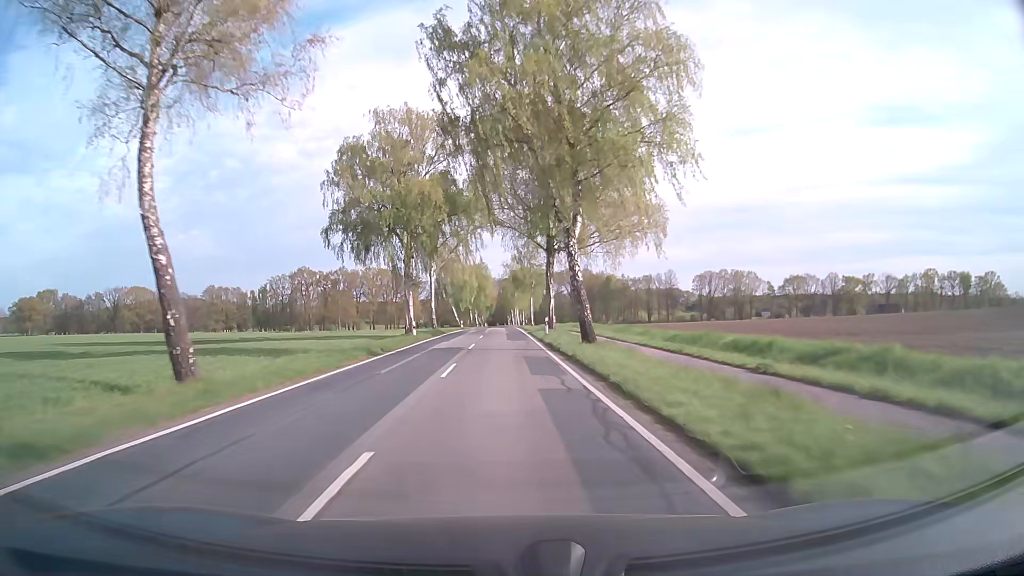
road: secondary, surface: asphalt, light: Day
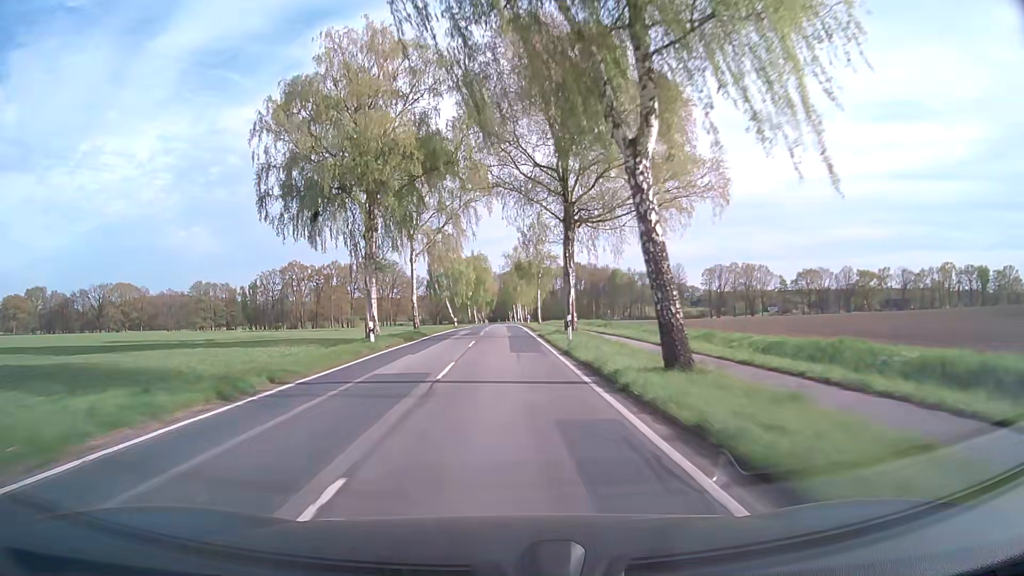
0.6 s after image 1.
(0.0, +12.8) m; 0°
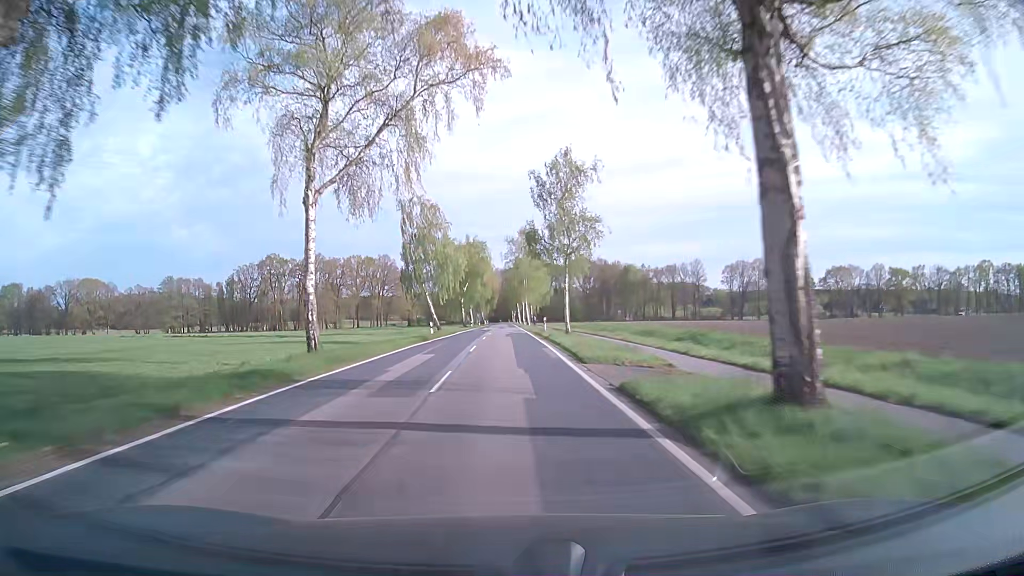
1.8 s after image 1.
(-0.1, +25.5) m; 0°
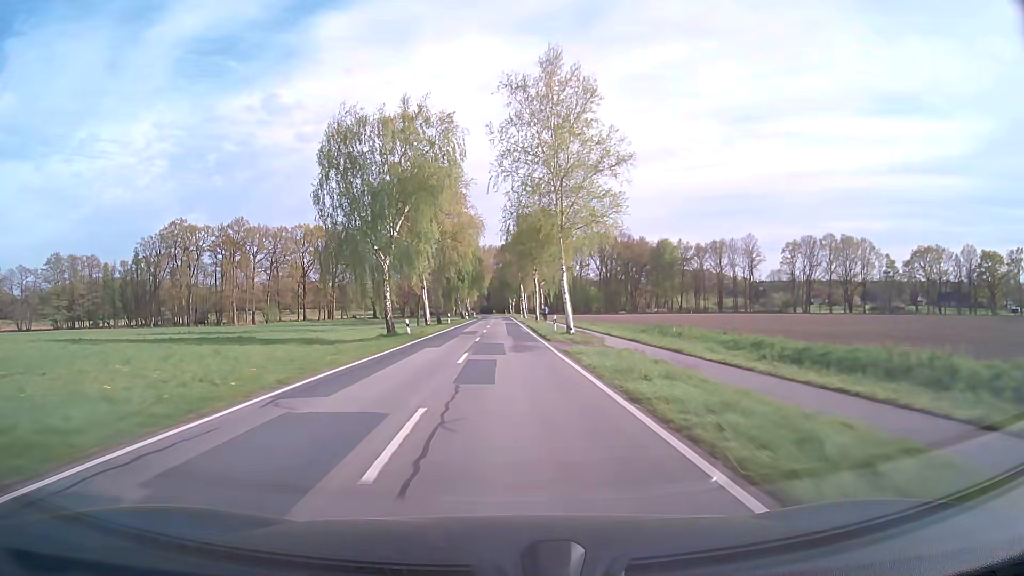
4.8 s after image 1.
(+0.1, +64.3) m; 0°
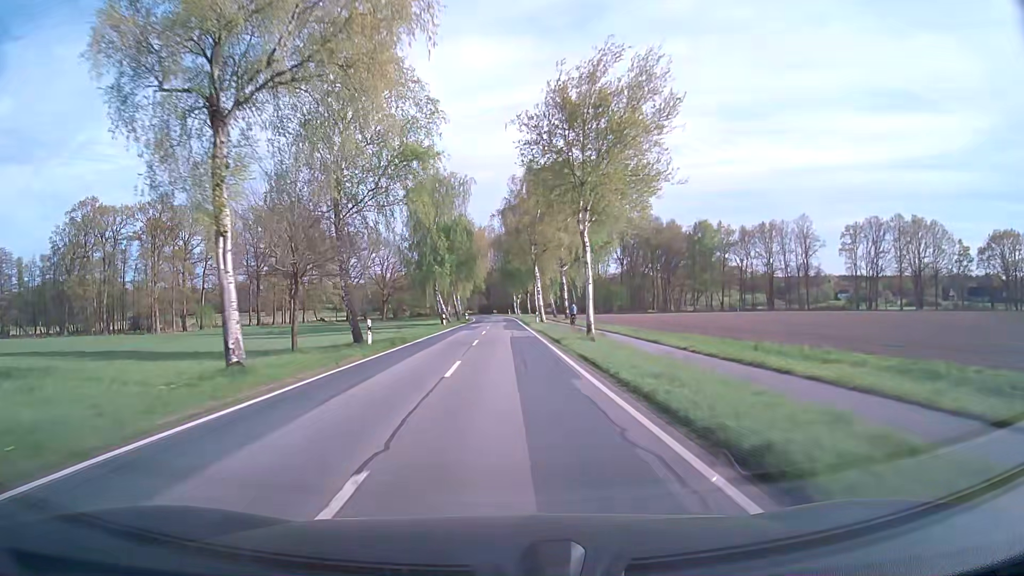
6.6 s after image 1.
(+0.1, +38.8) m; 0°
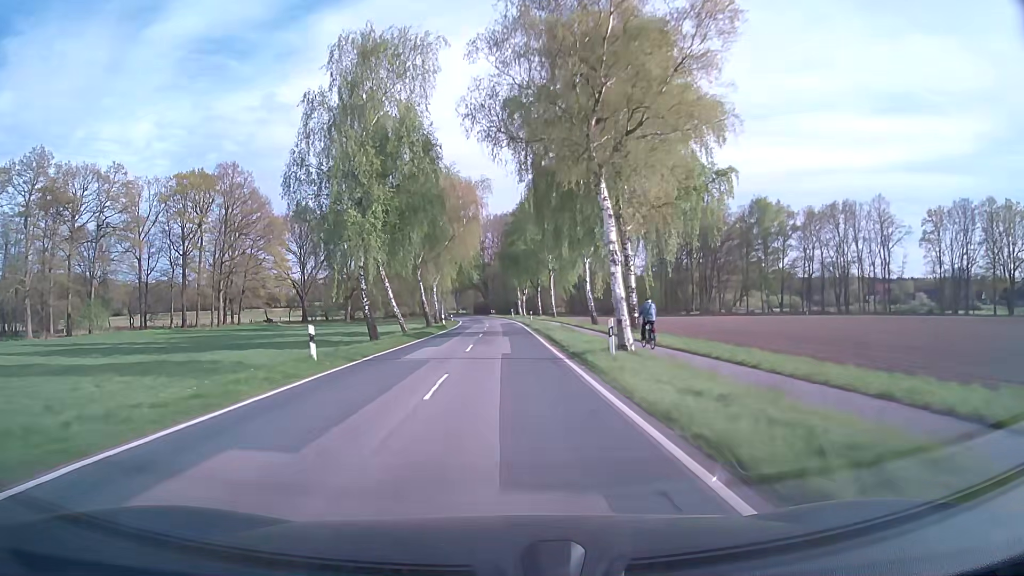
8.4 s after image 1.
(-0.3, +38.3) m; -1°
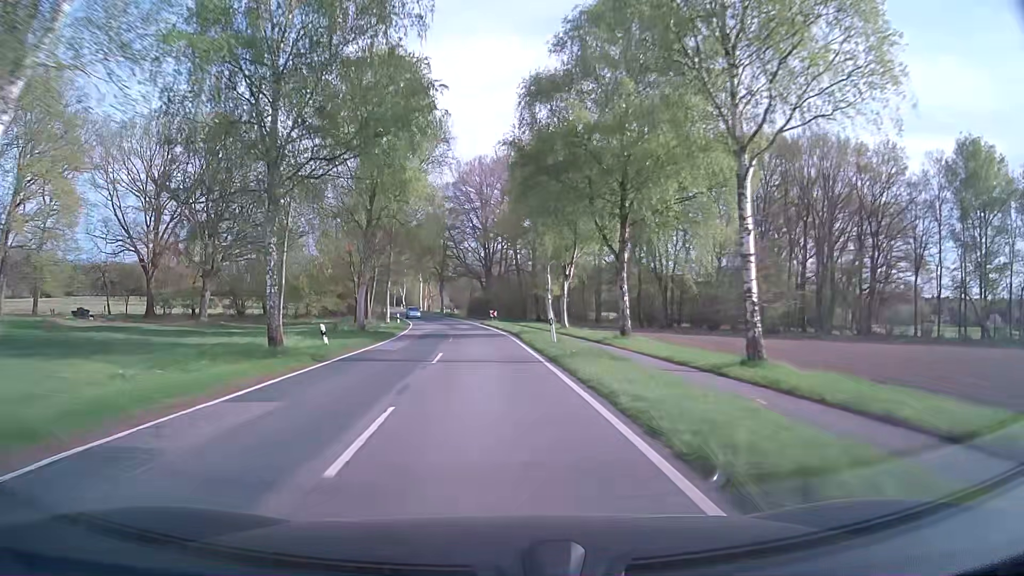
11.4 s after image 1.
(-0.1, +63.3) m; -1°
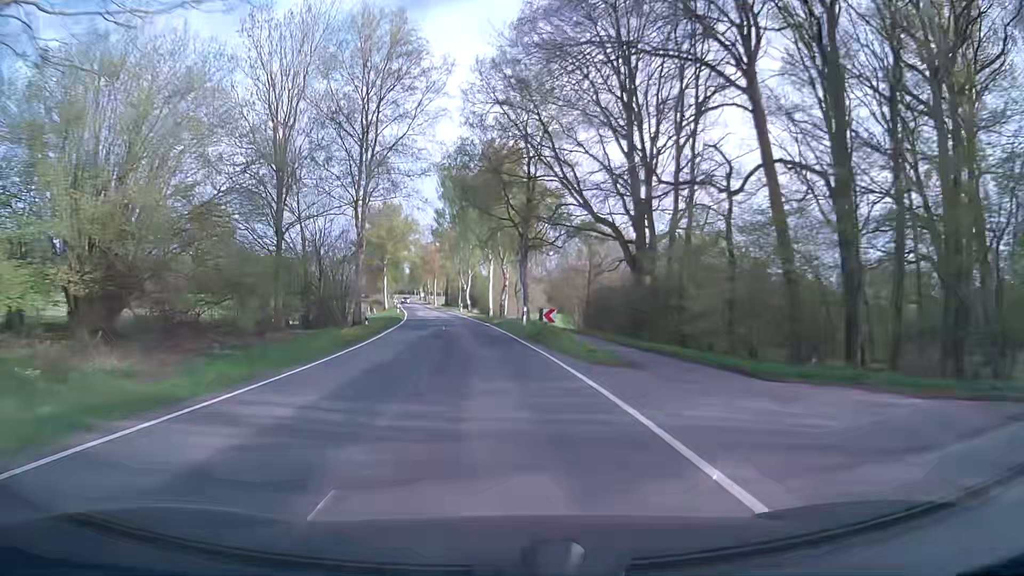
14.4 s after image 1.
(-4.1, +62.9) m; -8°
(0, +10) (-1, +20) (-1, +30) (-2, +40) (-3, +50) (-5, +60) (-6, +70) (-7, +80) (-9, +89) (-11, +99) m
